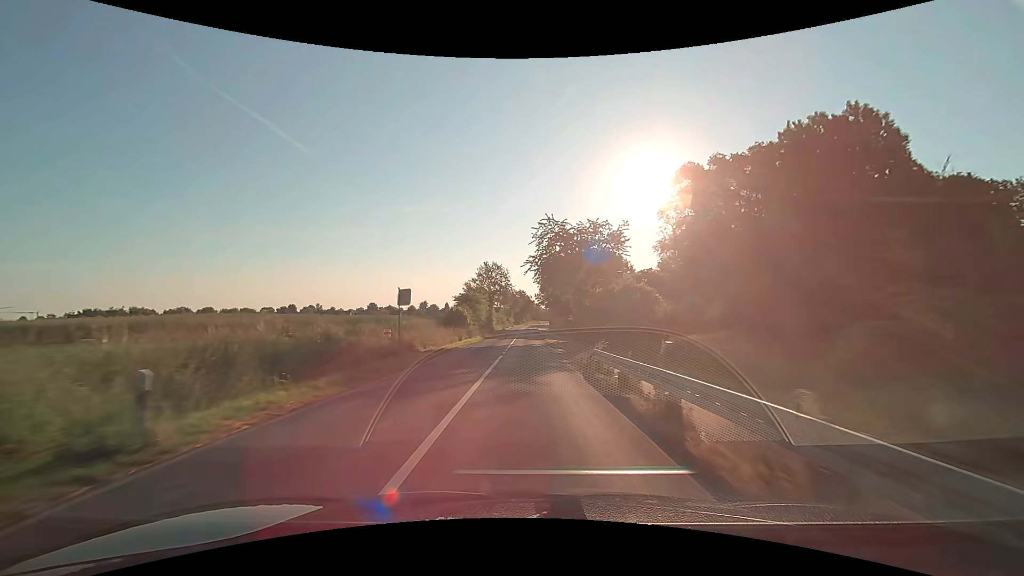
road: secondary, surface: asphalt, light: Day
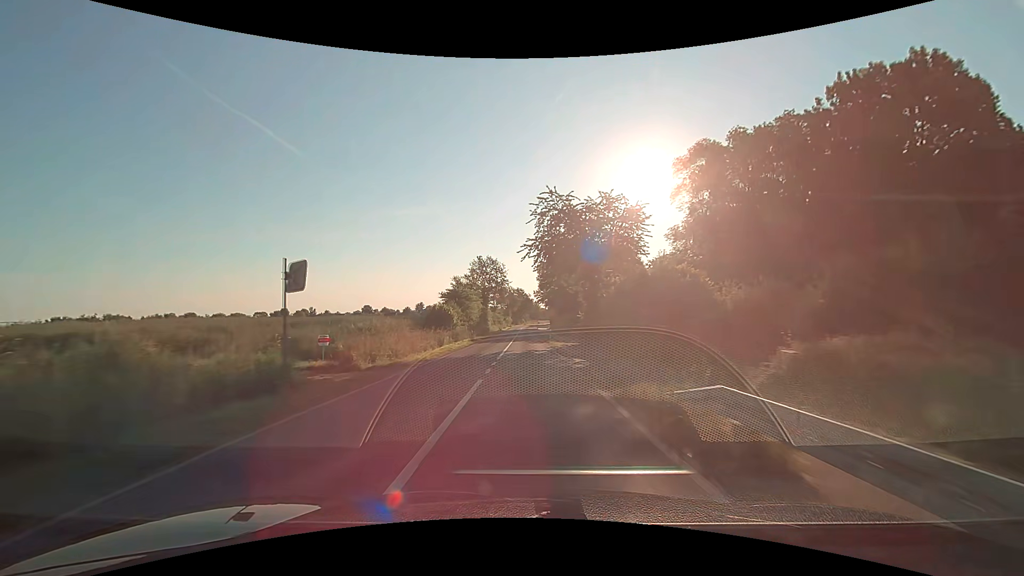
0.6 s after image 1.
(0.0, +10.6) m; 0°
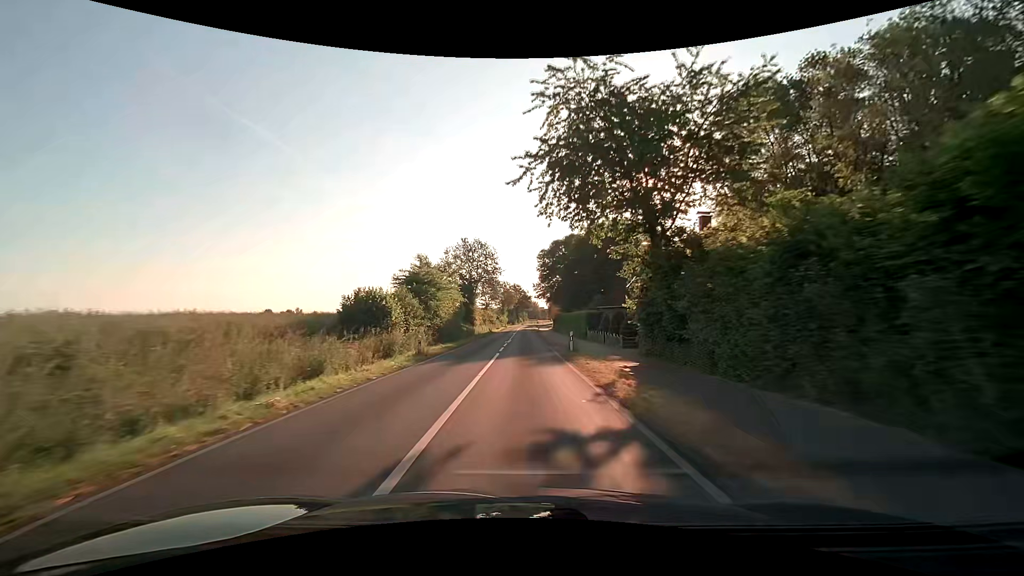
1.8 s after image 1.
(-0.1, +22.4) m; 0°
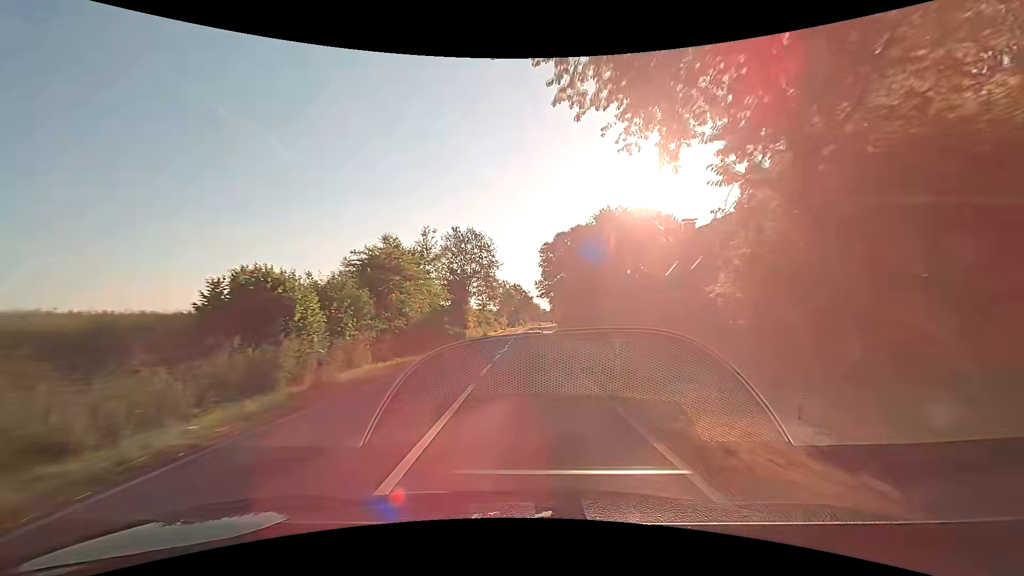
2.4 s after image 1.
(0.0, +11.6) m; 0°
